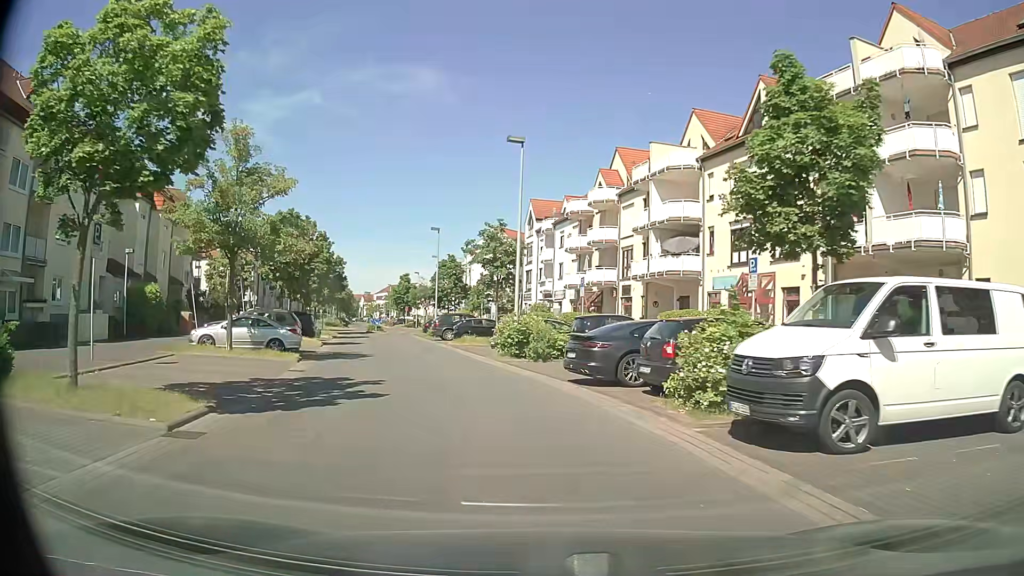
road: residential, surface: asphalt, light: Day
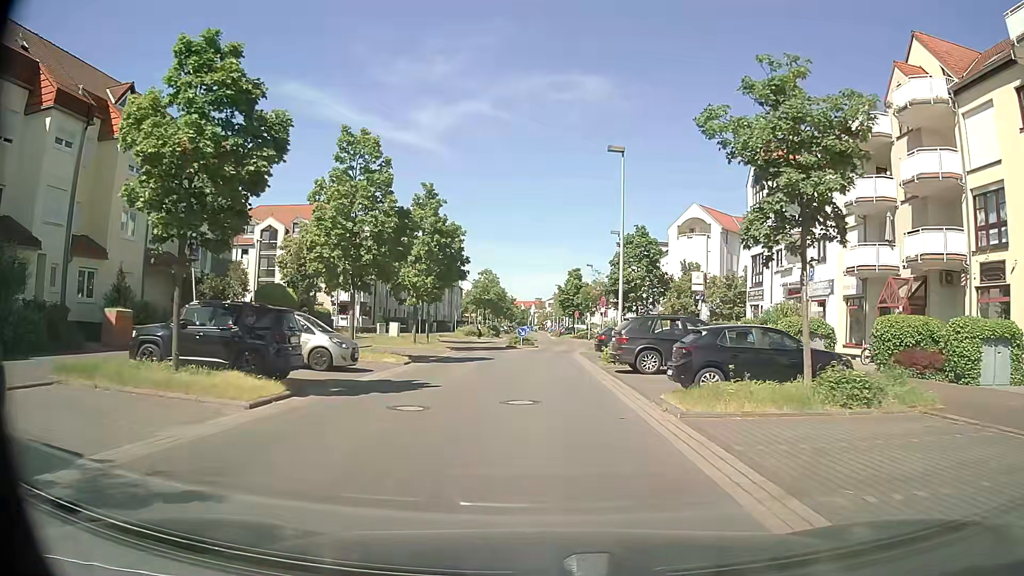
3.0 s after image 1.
(-3.8, +23.9) m; -16°
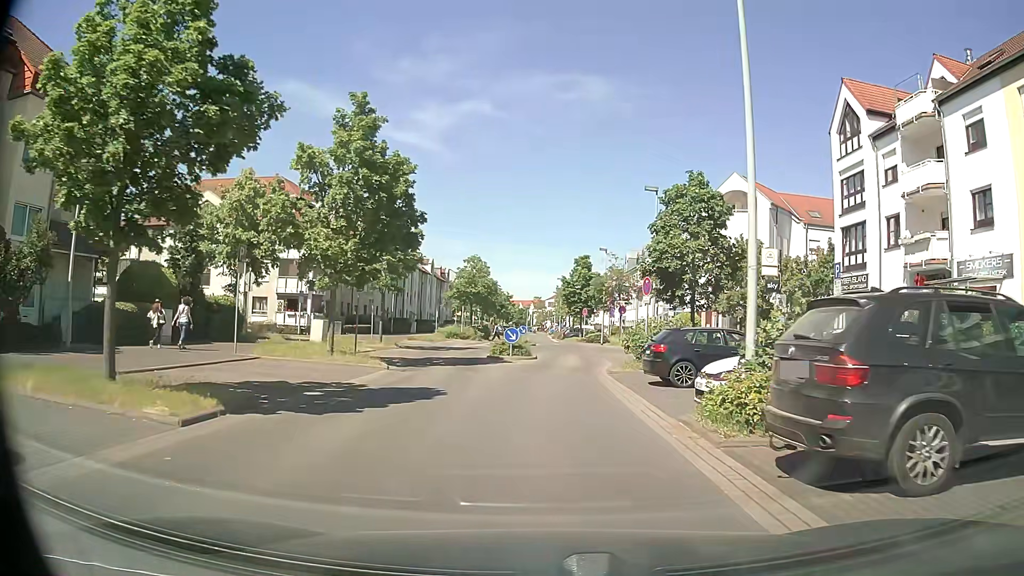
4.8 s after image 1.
(0.0, +14.9) m; 0°
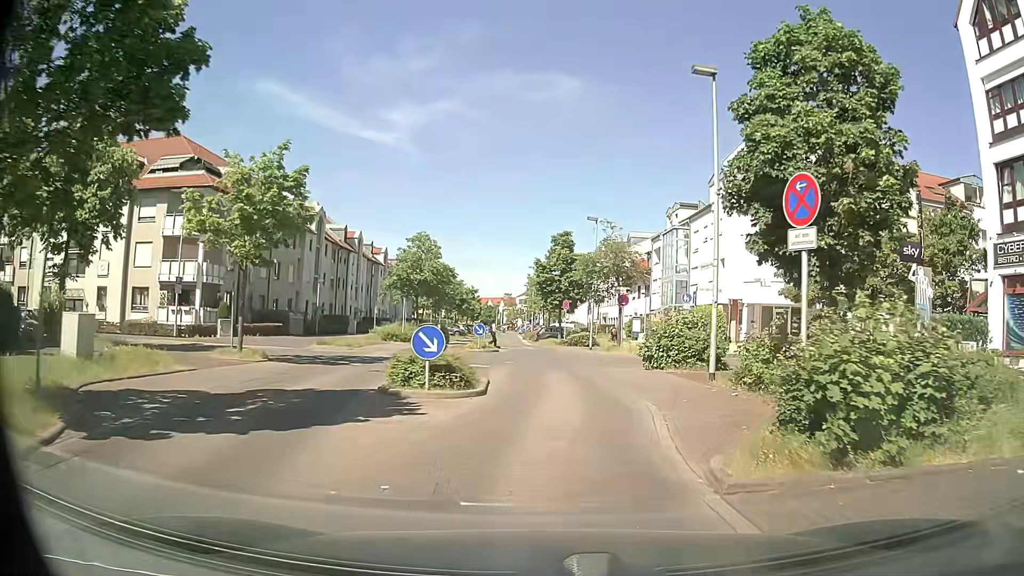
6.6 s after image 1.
(+0.3, +14.7) m; +4°
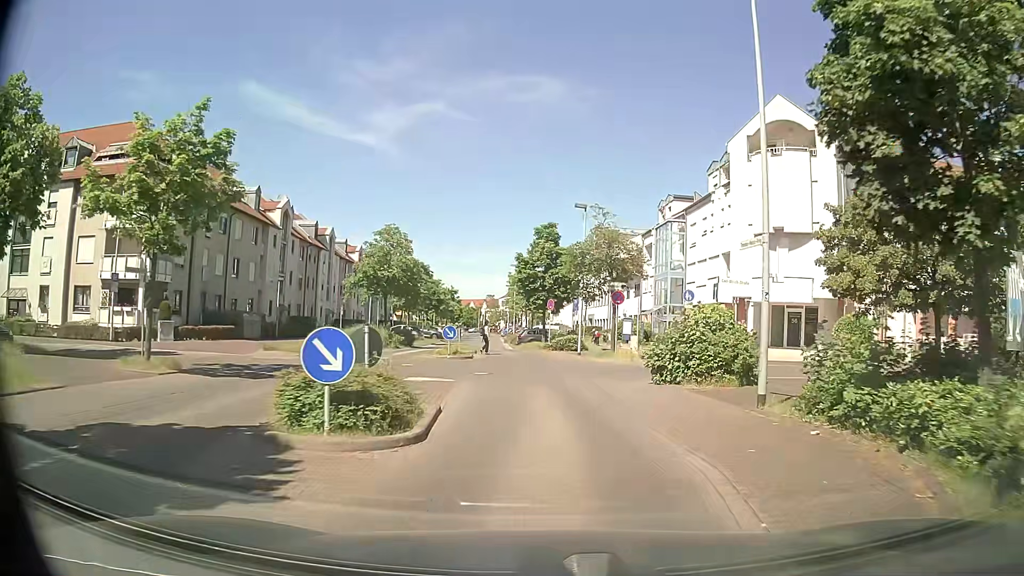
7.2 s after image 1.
(0.0, +4.8) m; 0°
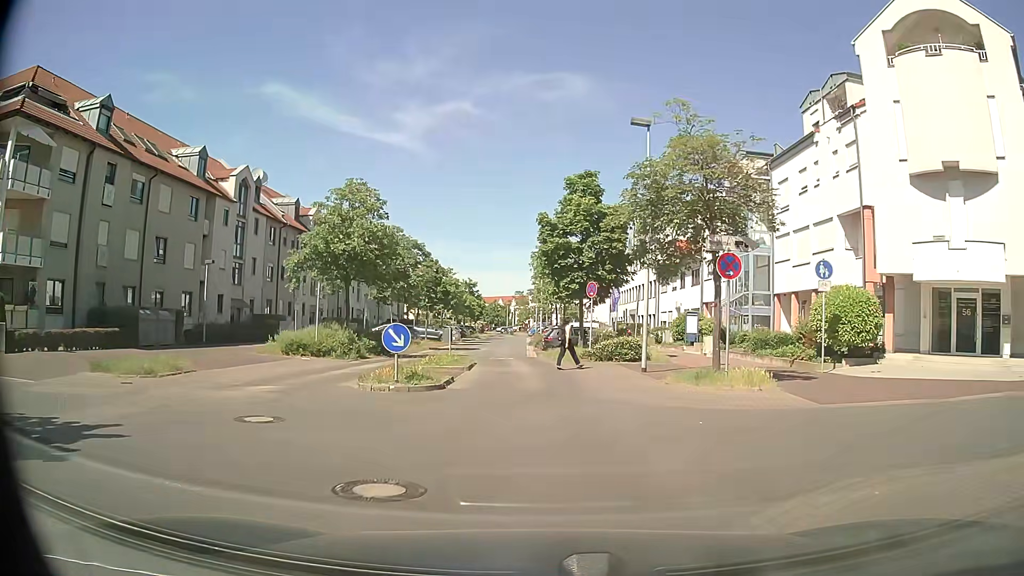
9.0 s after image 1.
(-0.1, +14.1) m; -3°
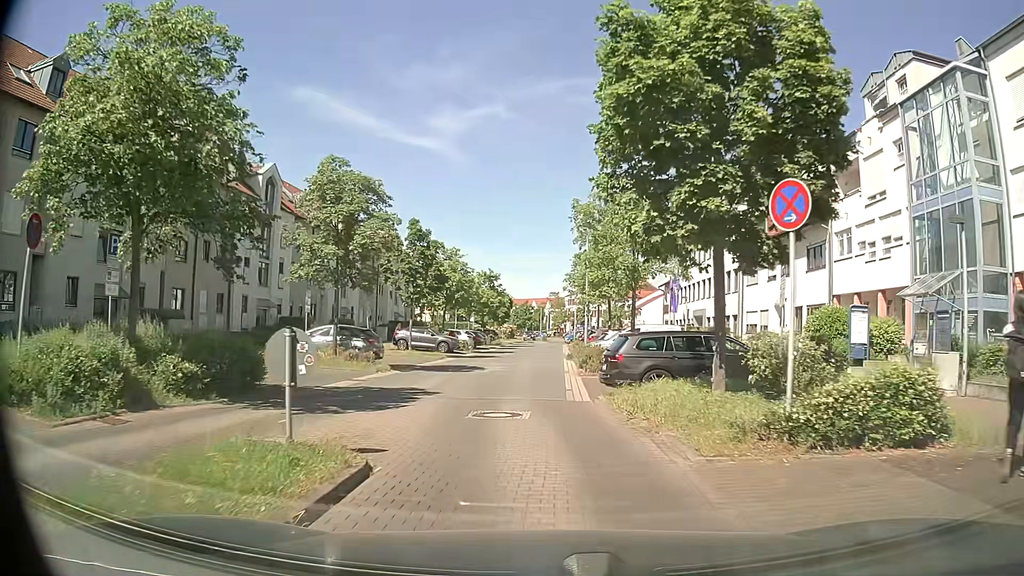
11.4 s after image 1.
(-0.4, +18.6) m; -4°
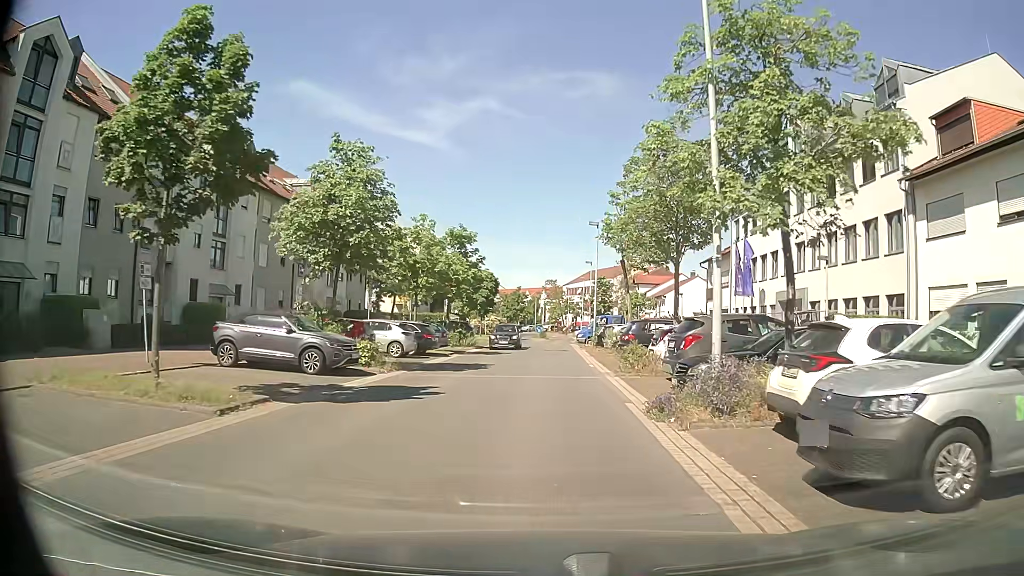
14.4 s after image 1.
(-0.1, +24.9) m; +2°
